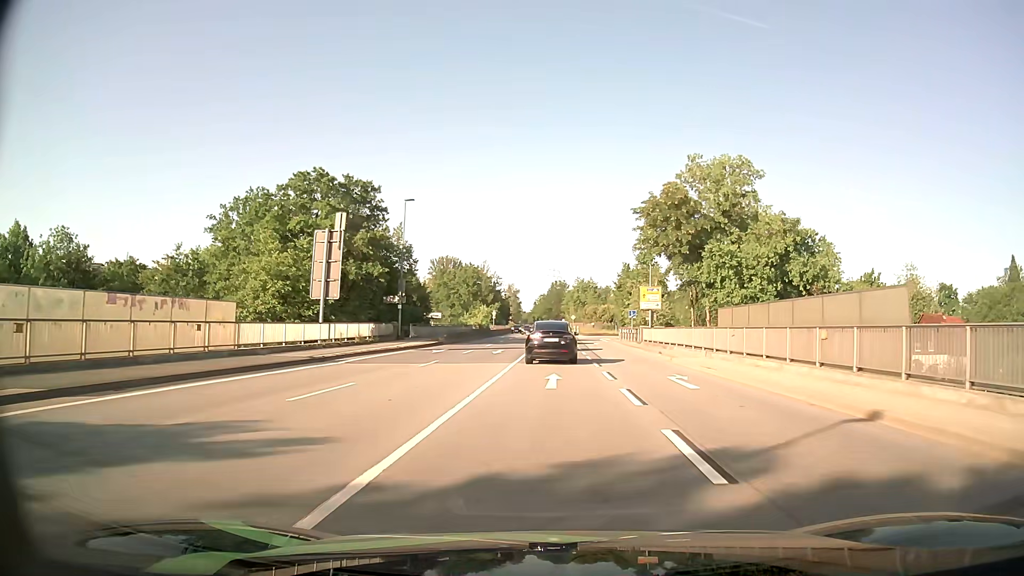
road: primary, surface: asphalt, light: Day
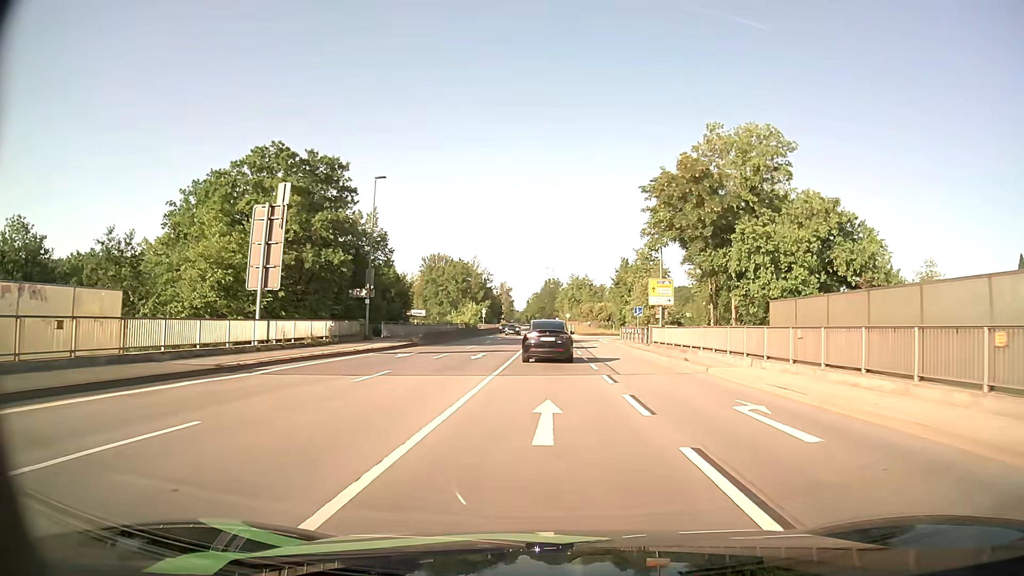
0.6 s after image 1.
(0.0, +7.4) m; 0°
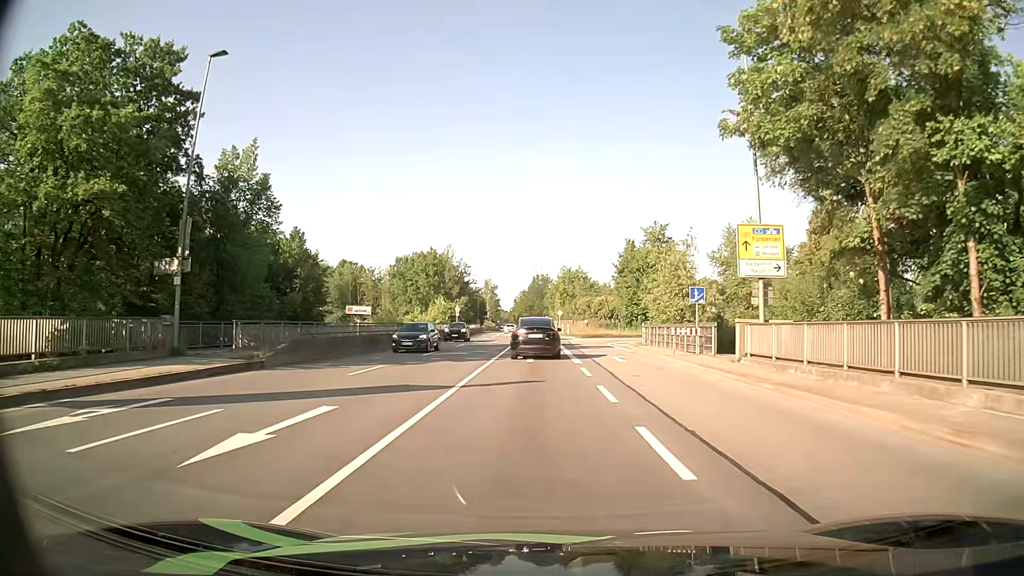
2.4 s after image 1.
(+0.3, +22.3) m; +1°
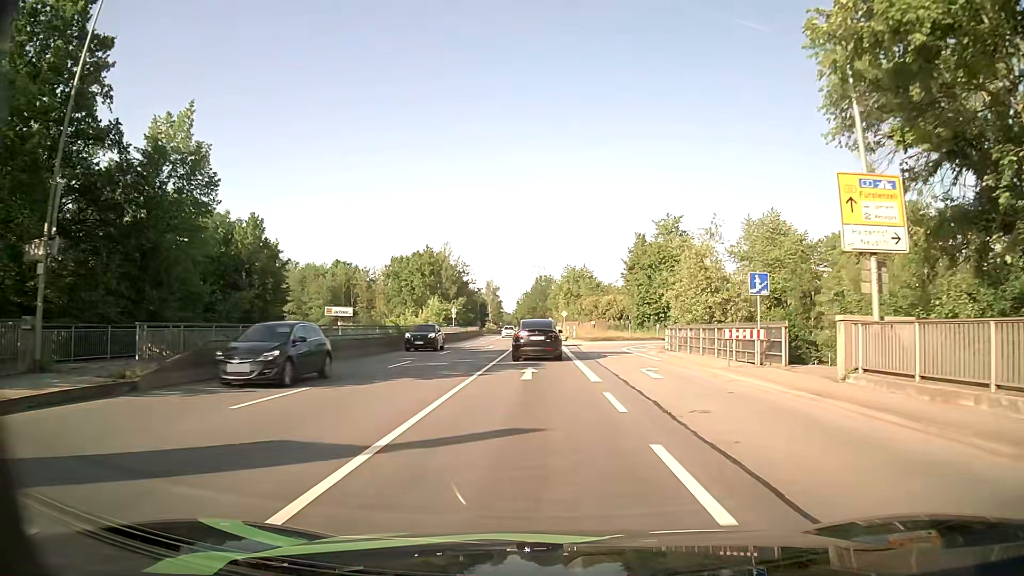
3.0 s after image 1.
(0.0, +7.4) m; 0°
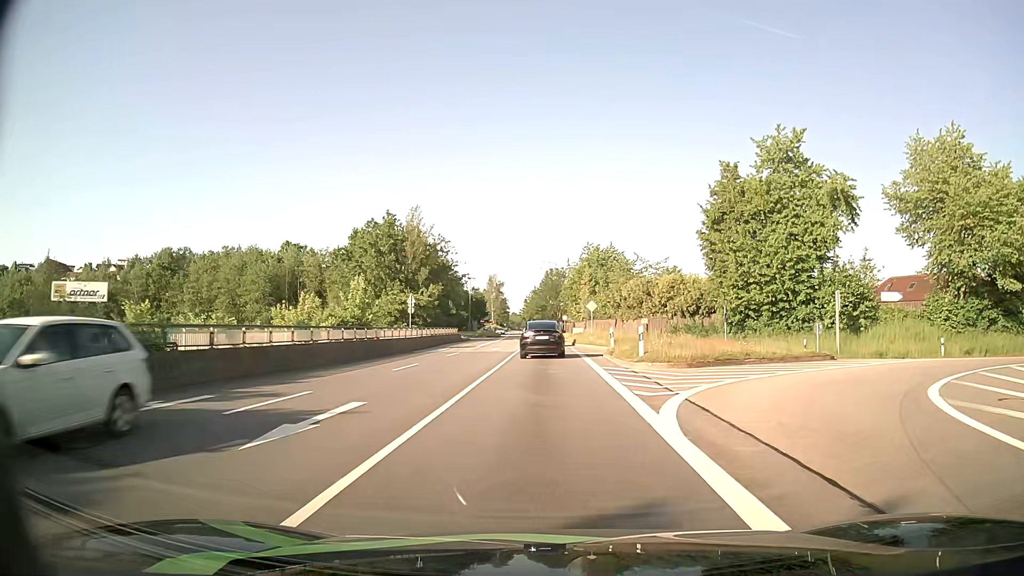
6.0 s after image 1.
(-0.4, +36.5) m; -1°
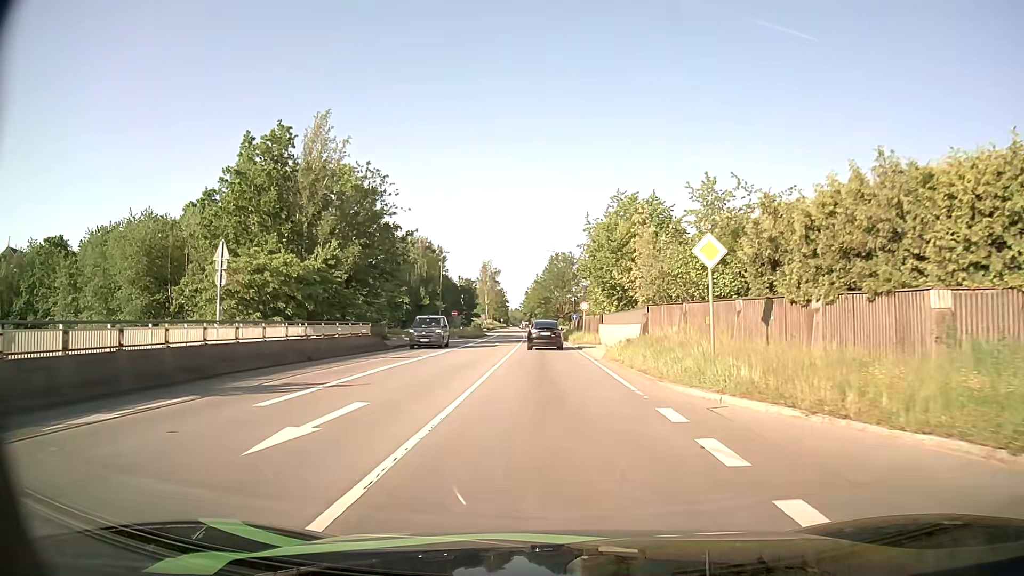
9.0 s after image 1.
(-0.3, +36.3) m; 0°
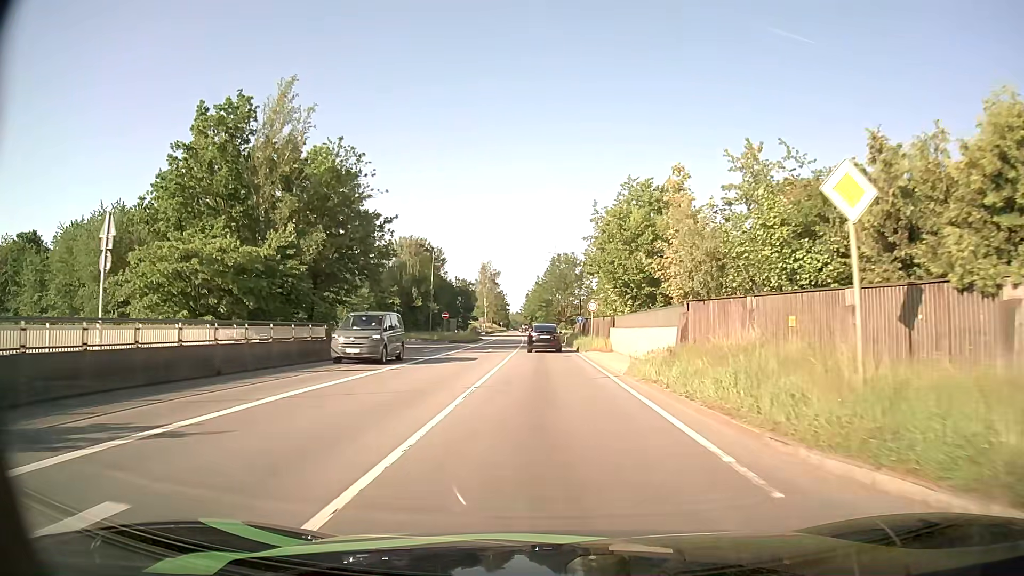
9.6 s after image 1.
(0.0, +7.4) m; -1°
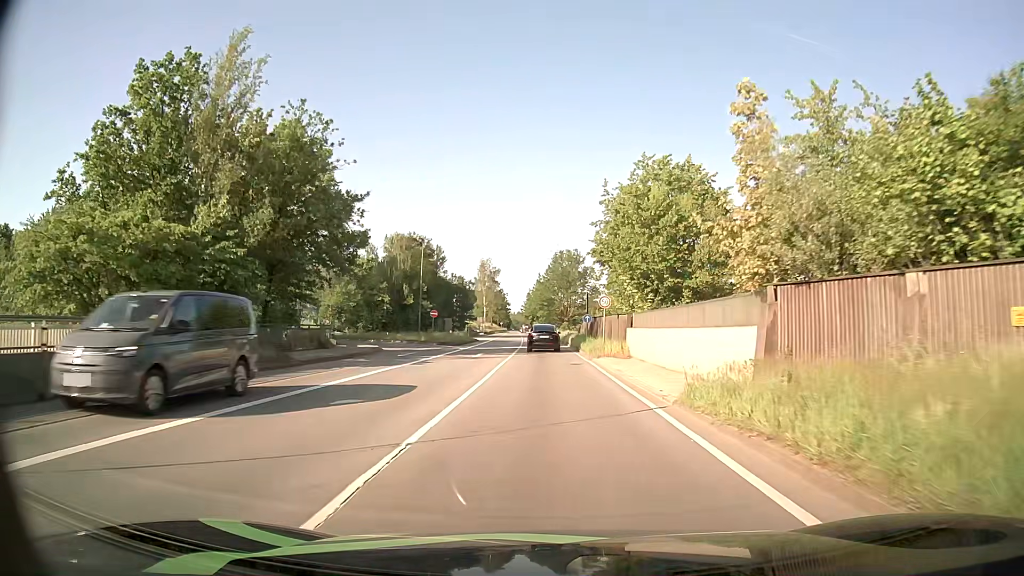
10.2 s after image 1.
(0.0, +7.4) m; 0°
